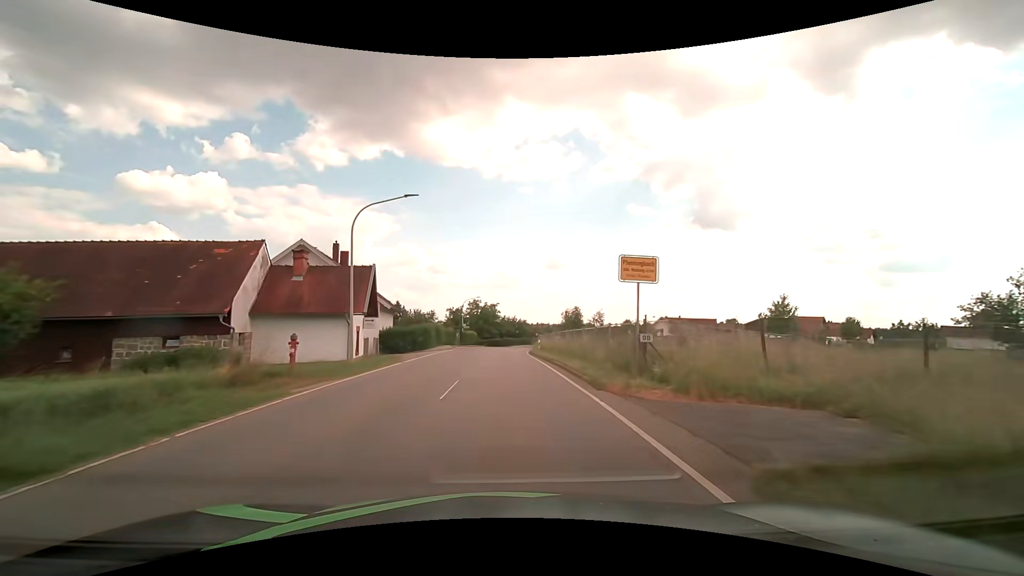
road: tertiary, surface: asphalt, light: Day
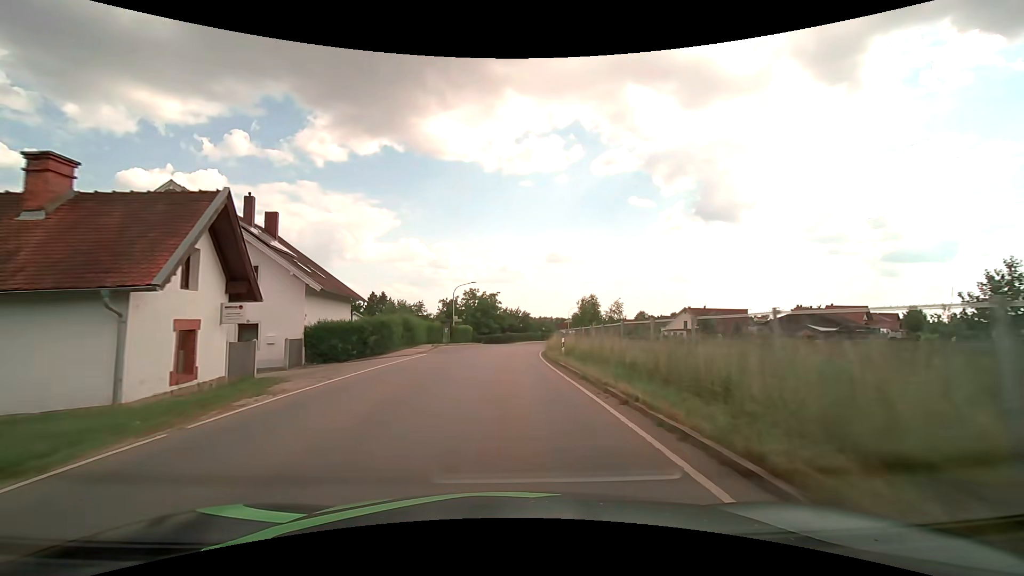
(-0.1, +15.7) m; -1°
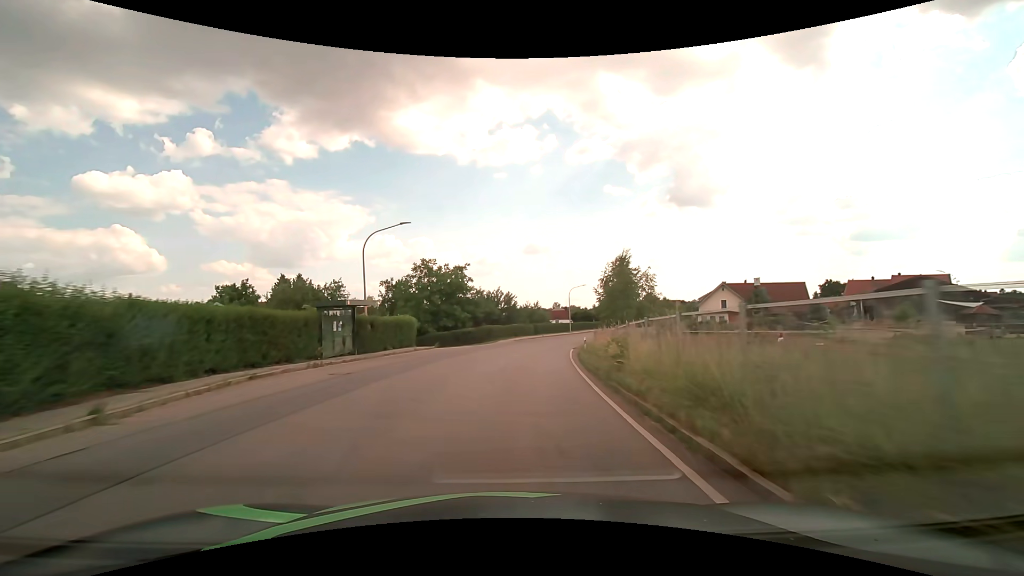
(+0.7, +31.2) m; +3°
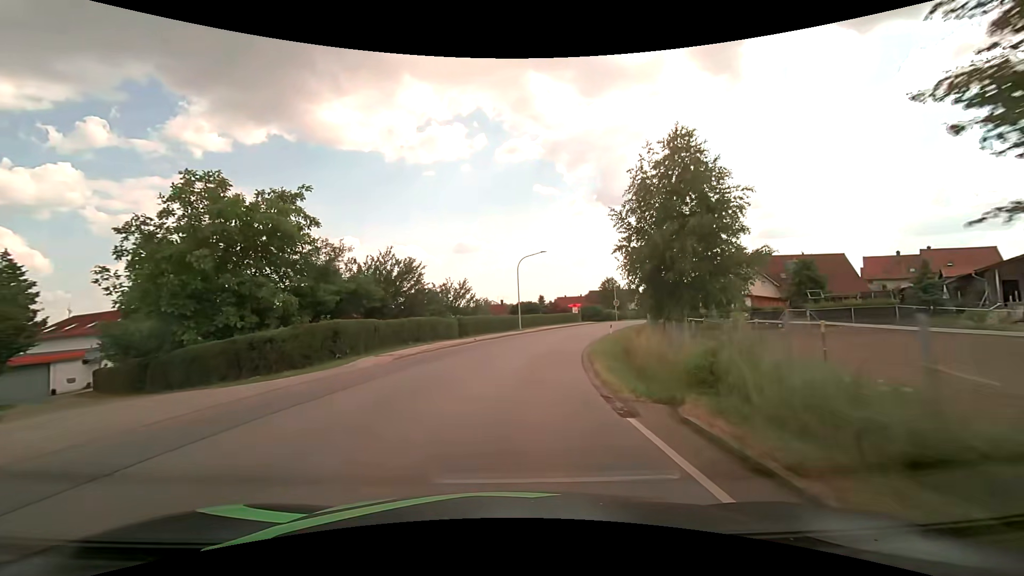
(+1.8, +30.9) m; +8°
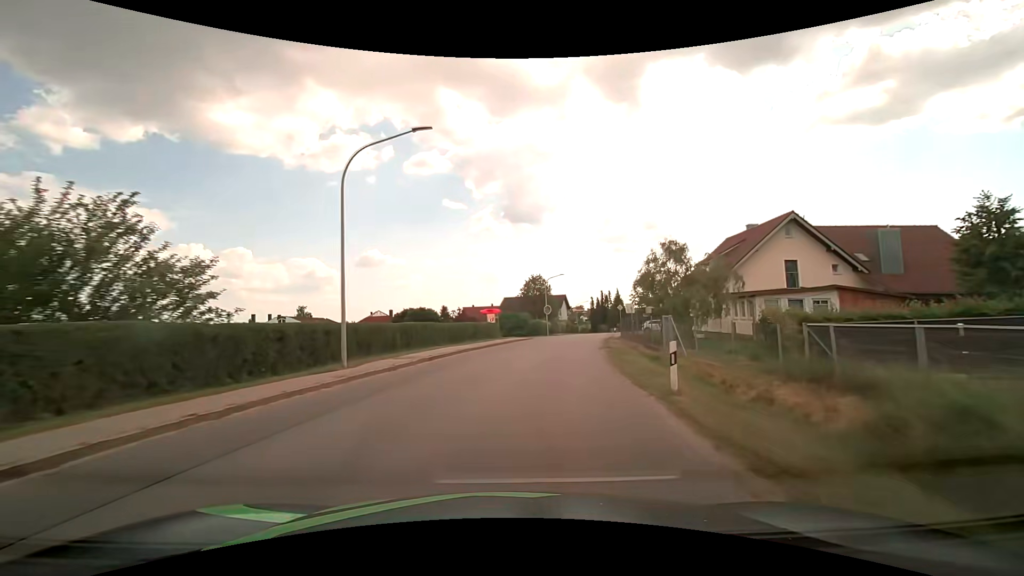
(+2.8, +30.5) m; +10°
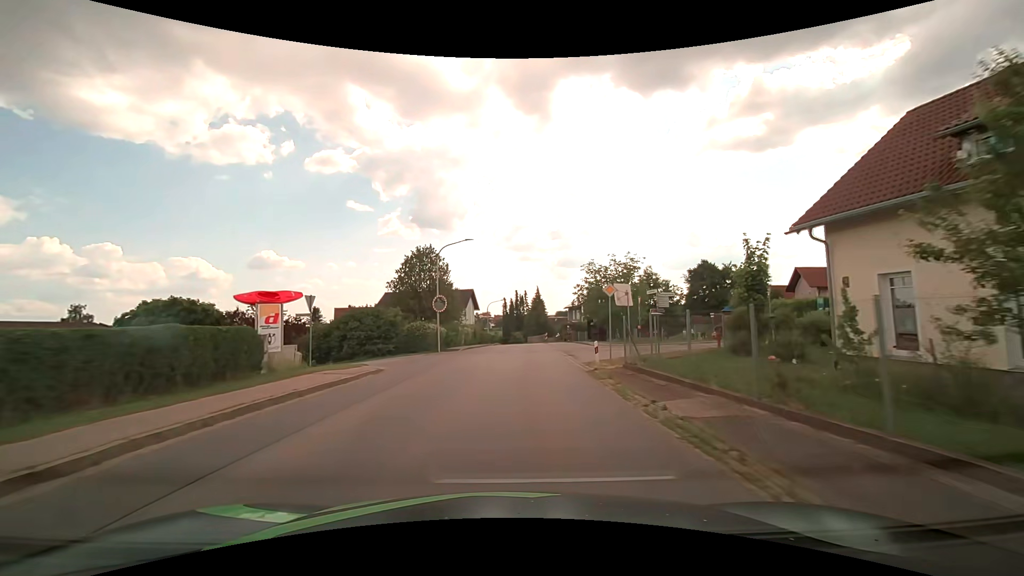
(+3.3, +30.0) m; +10°
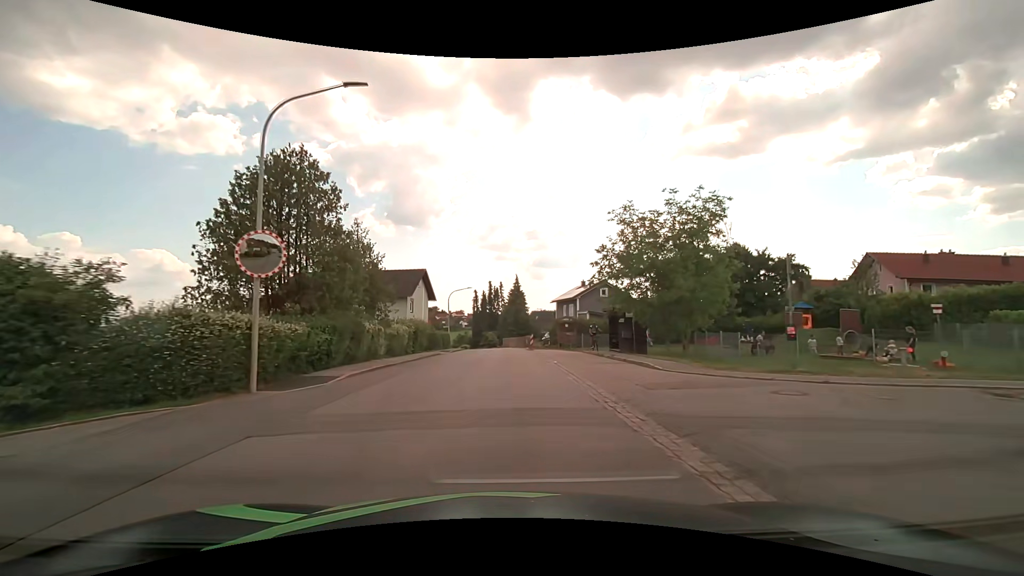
(+0.8, +22.8) m; +3°
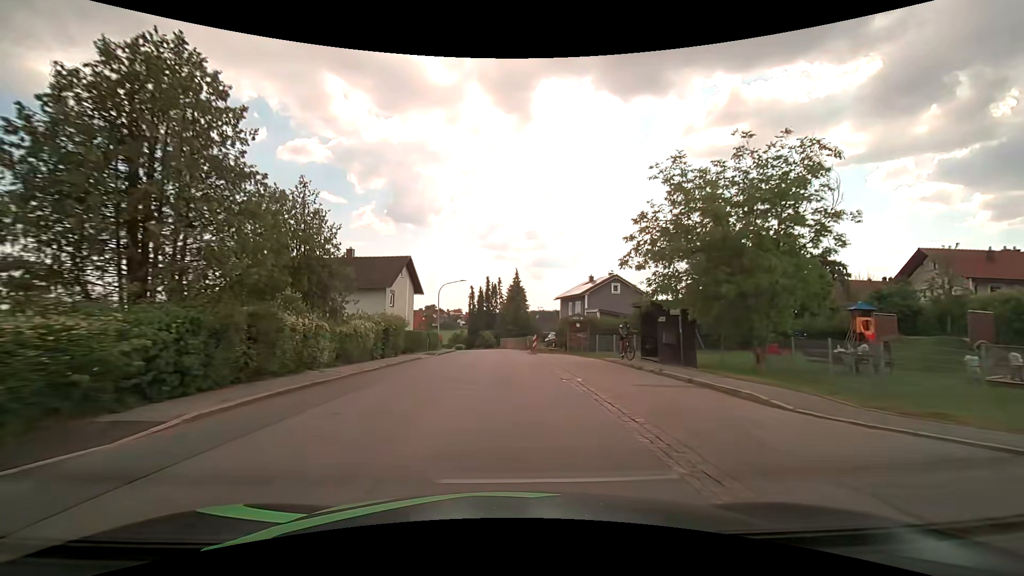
(0.0, +7.6) m; 0°
(0, +10) (0, +20) (0, +30) (0, +40) (0, +50) (-1, +60) (-2, +70) (-5, +80) (-8, +89) (-12, +98) m
